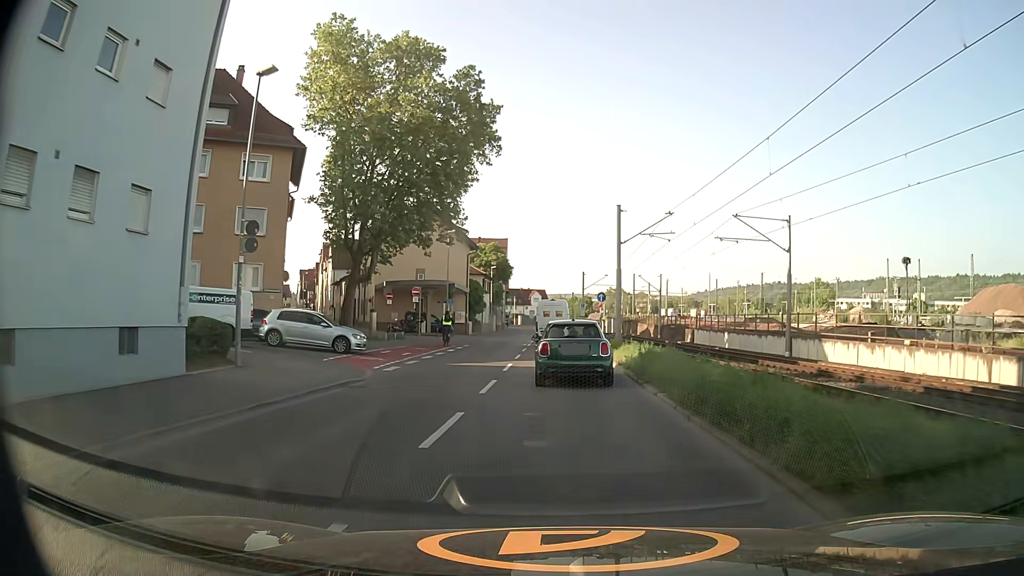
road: secondary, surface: asphalt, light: Day
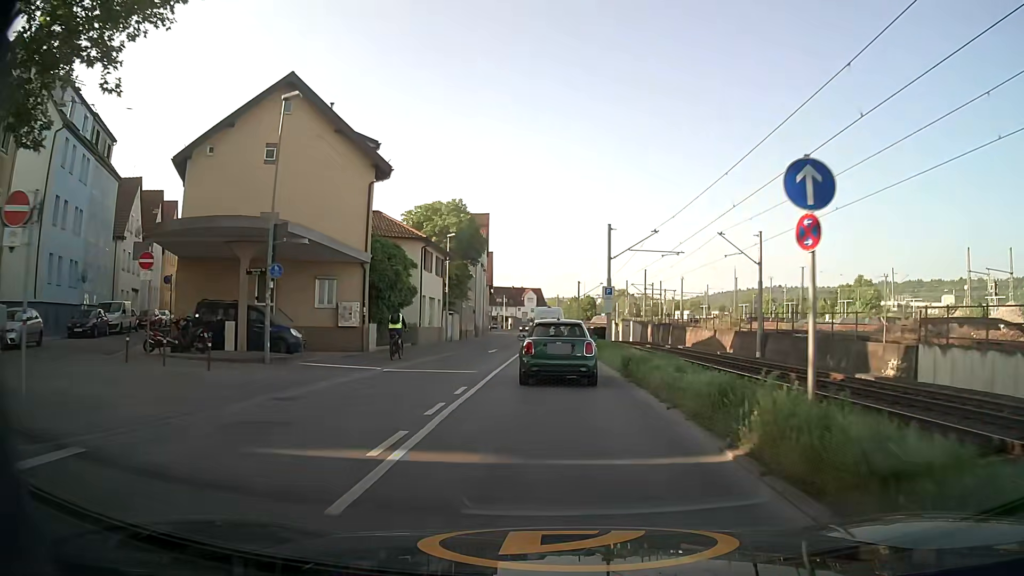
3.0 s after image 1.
(+0.1, +33.4) m; 0°
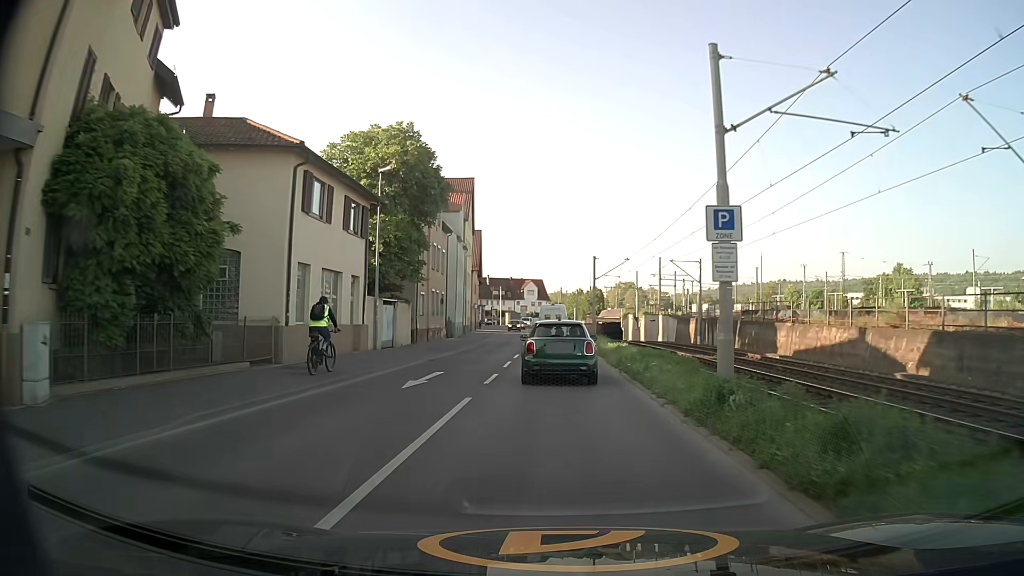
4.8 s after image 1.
(+0.1, +21.5) m; 0°
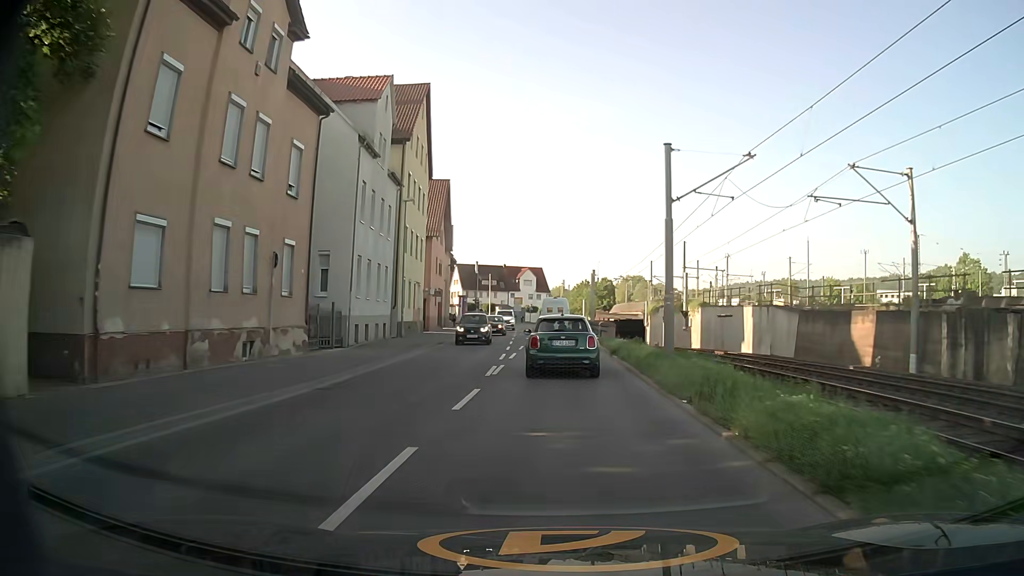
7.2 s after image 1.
(-0.1, +29.5) m; 0°
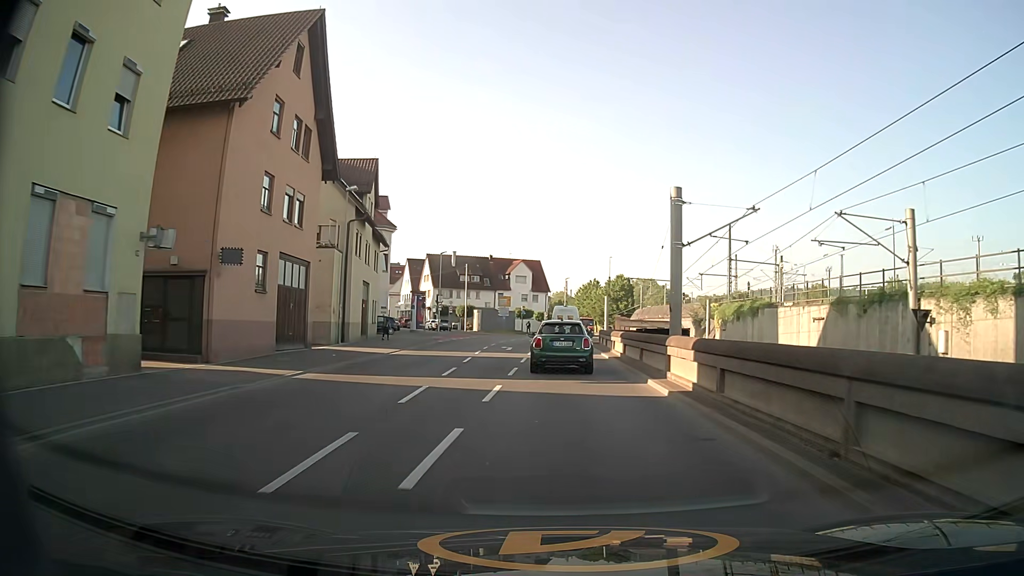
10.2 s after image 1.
(-0.2, +35.4) m; 0°
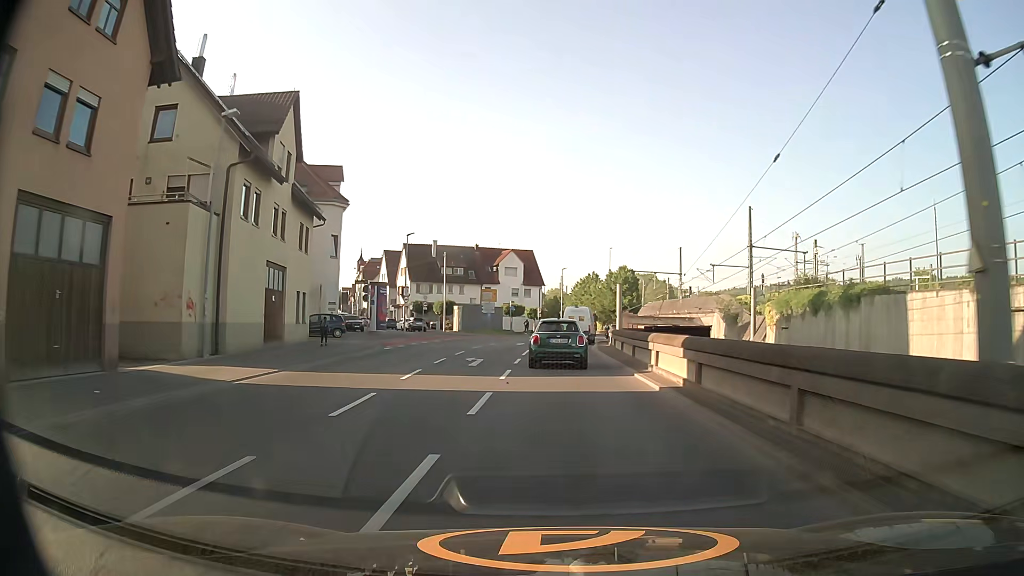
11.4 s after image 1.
(+0.2, +13.8) m; +1°
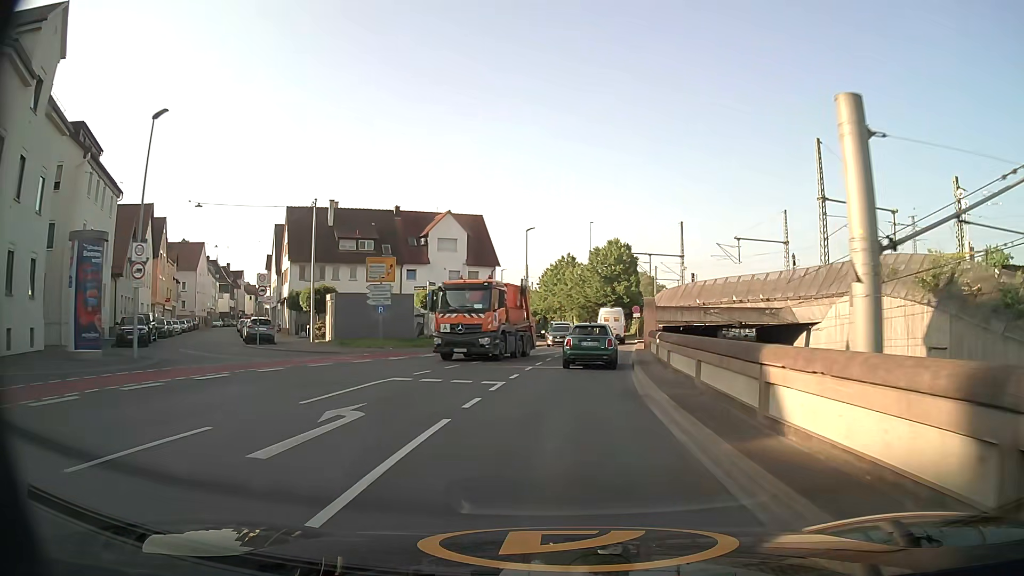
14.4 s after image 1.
(+0.4, +34.6) m; +3°
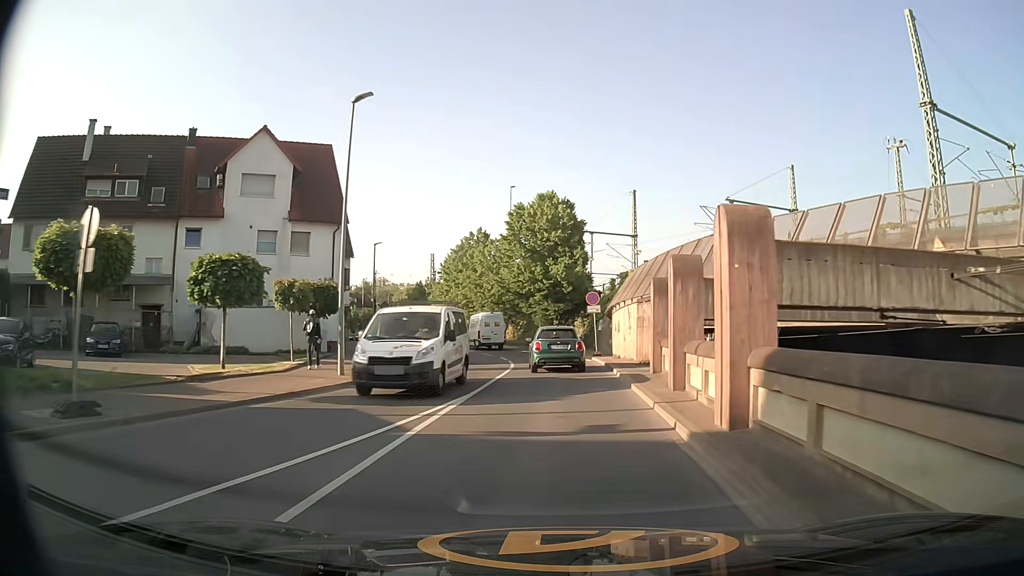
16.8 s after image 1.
(+1.8, +28.6) m; +7°
(0, +10) (0, +20) (-1, +30) (-2, +40) (-4, +50) (-7, +59) (-10, +69) (-13, +78) (-17, +88) (-20, +97) m
